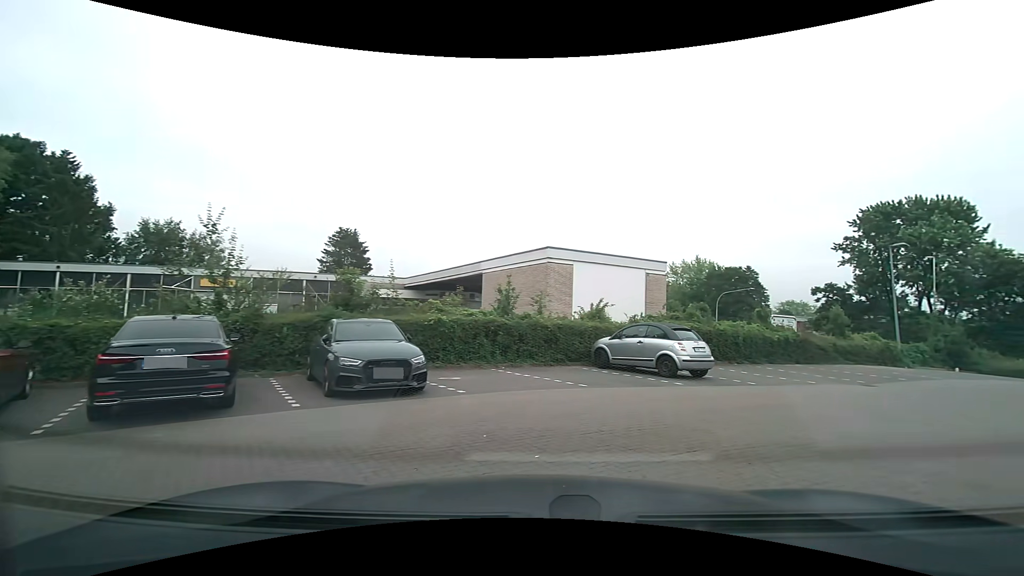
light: Day
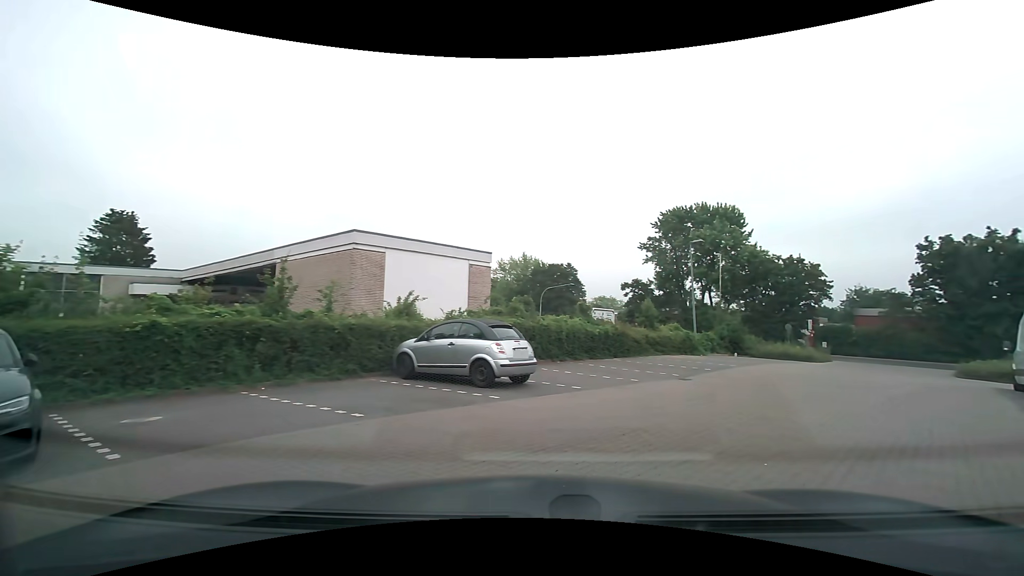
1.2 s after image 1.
(+0.6, +3.5) m; +19°
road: service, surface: paving_stones
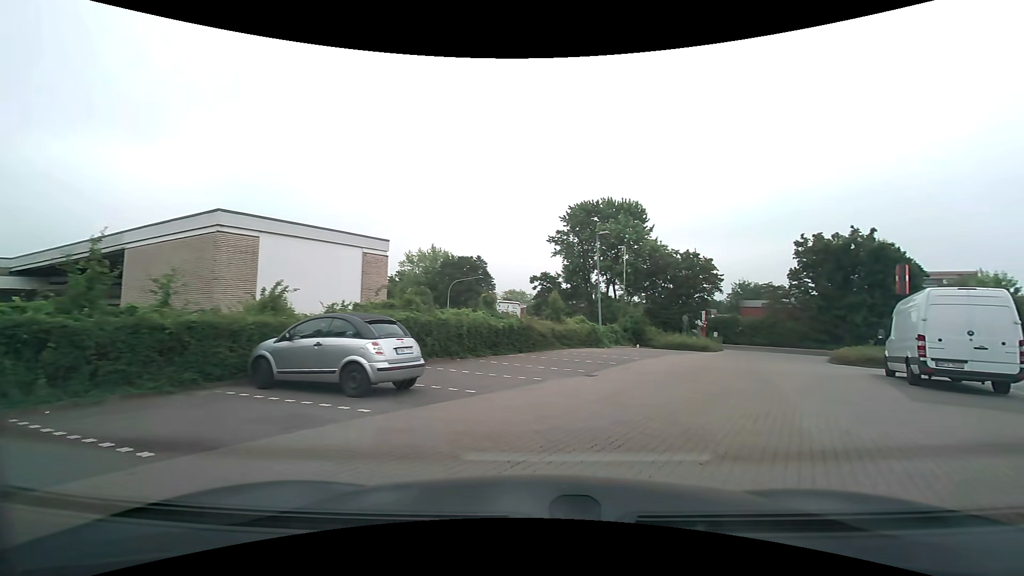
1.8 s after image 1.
(+0.2, +1.8) m; +11°
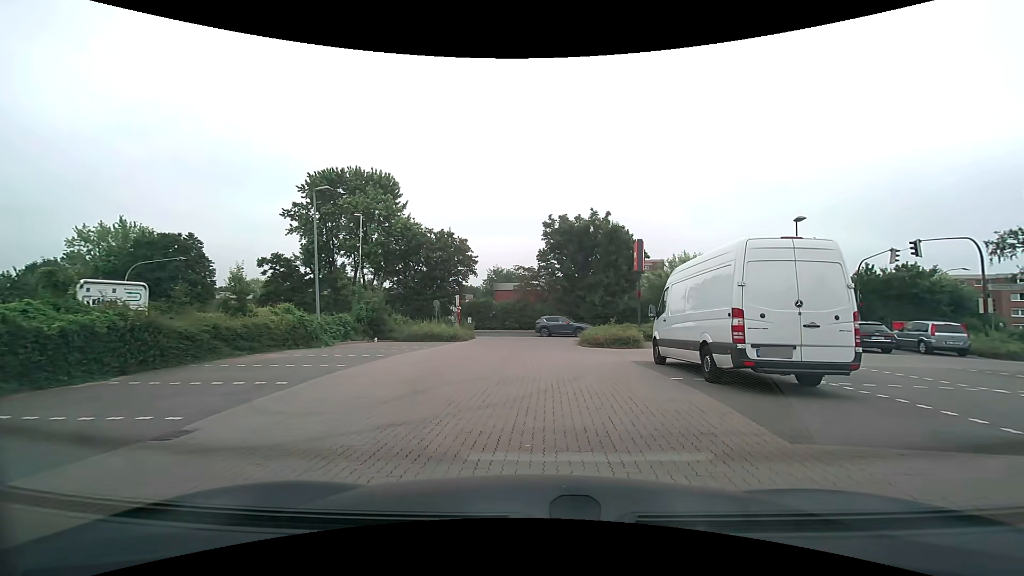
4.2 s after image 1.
(+2.1, +7.6) m; +25°
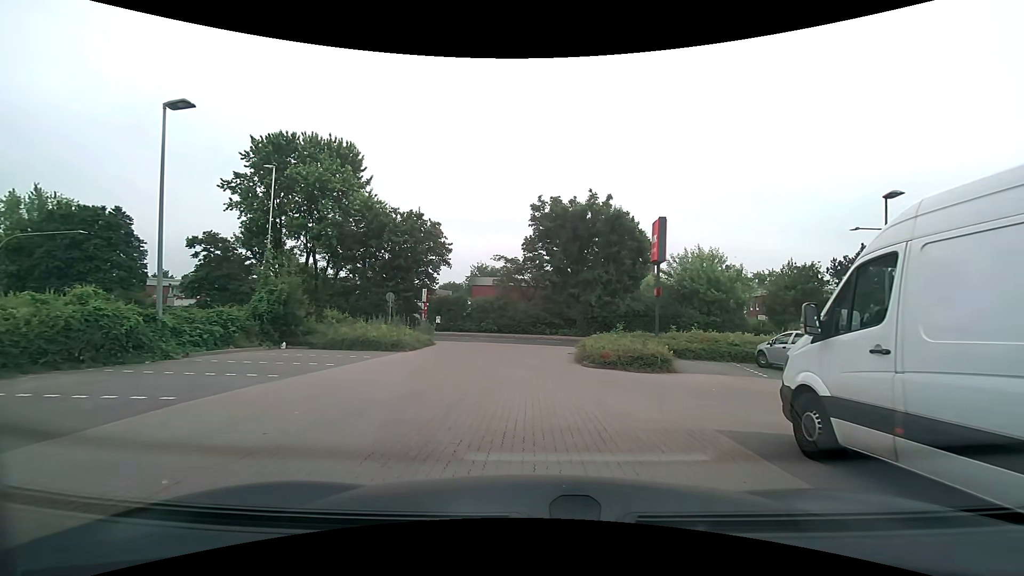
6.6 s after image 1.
(+0.2, +8.6) m; +3°
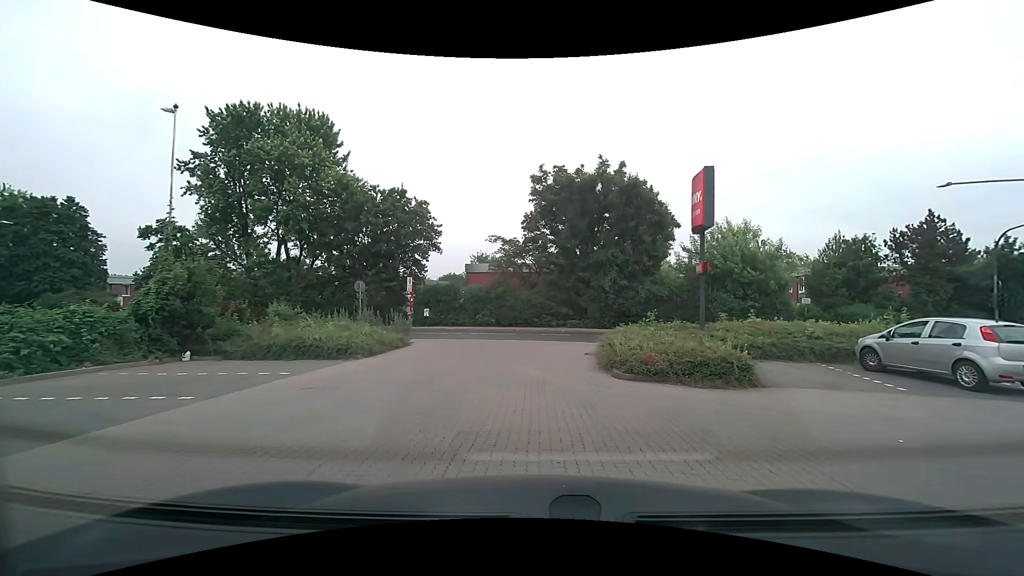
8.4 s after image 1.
(-0.1, +5.8) m; -2°
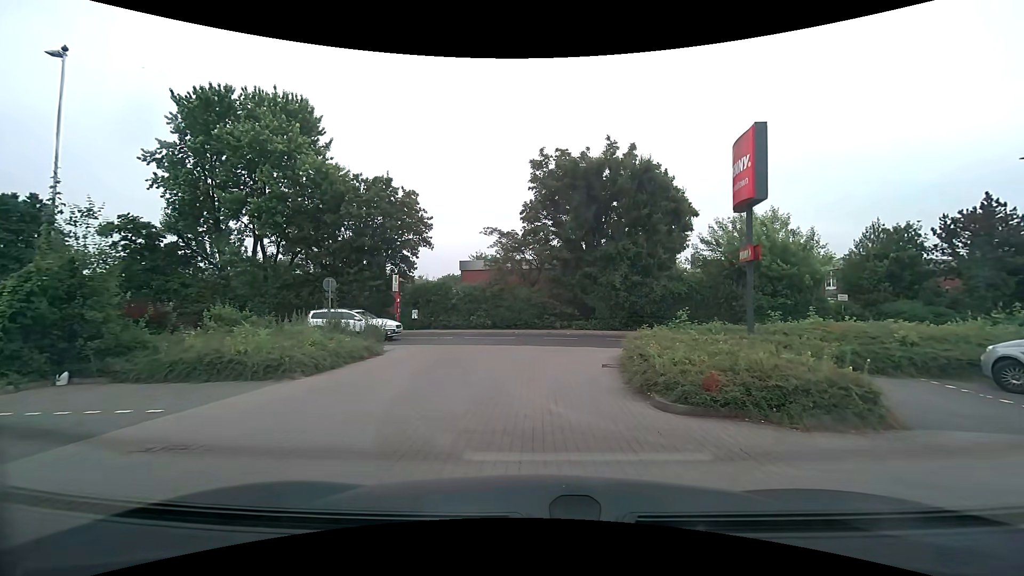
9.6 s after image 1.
(+0.1, +3.8) m; +1°
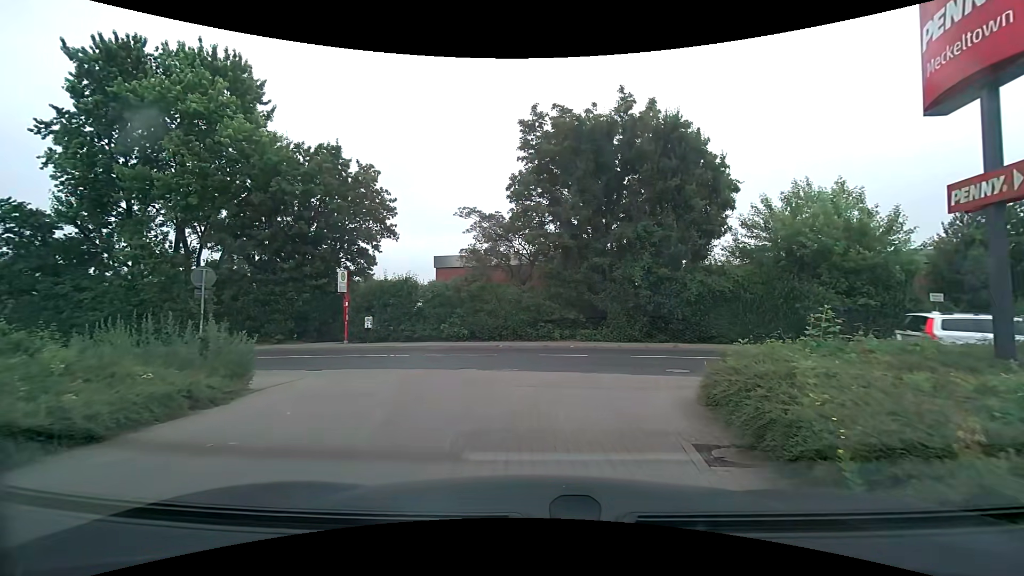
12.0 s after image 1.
(0.0, +7.6) m; 0°
